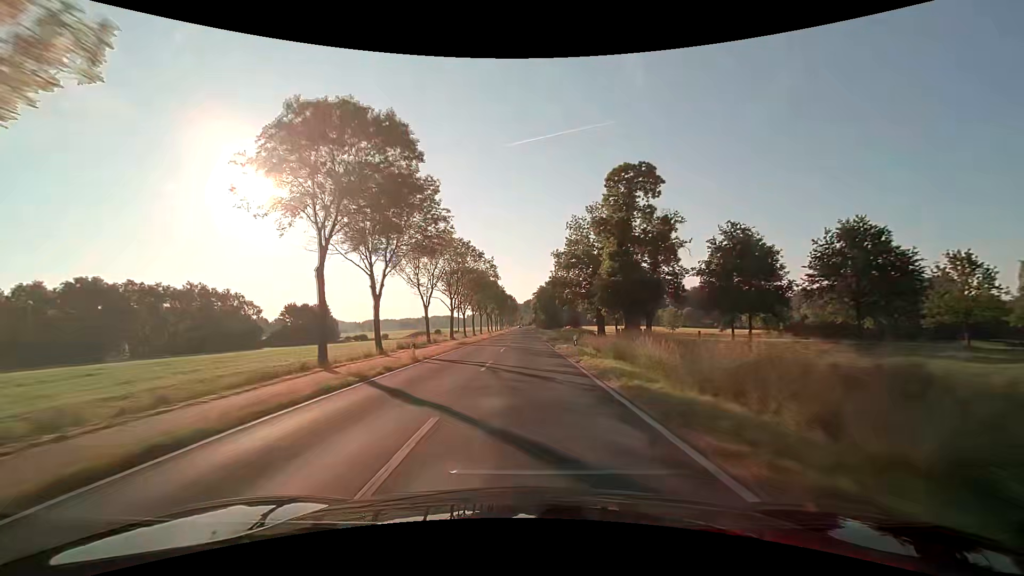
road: secondary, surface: asphalt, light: Day
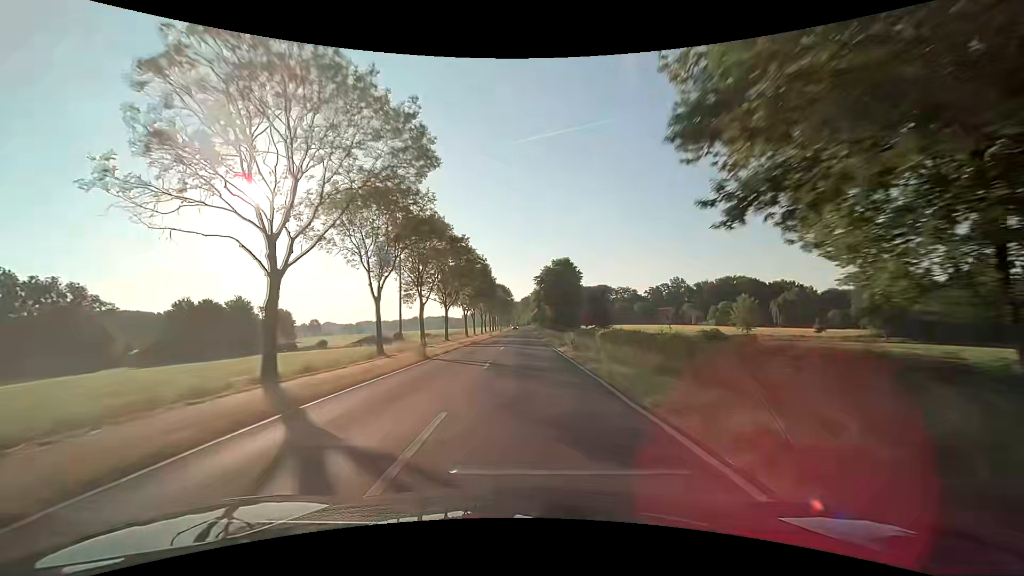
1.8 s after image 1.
(0.0, +47.6) m; 0°
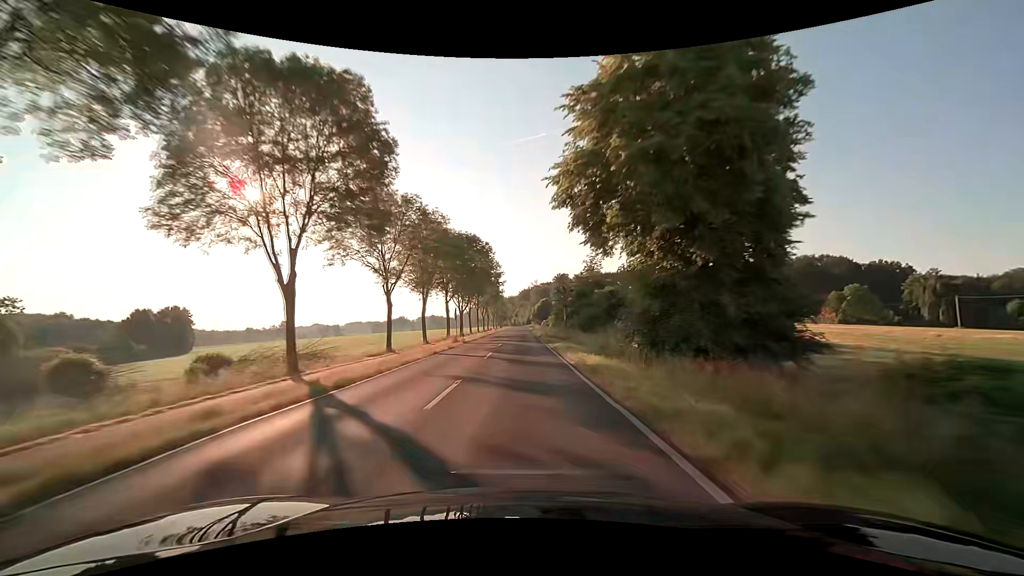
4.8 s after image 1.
(+0.4, +79.3) m; 0°
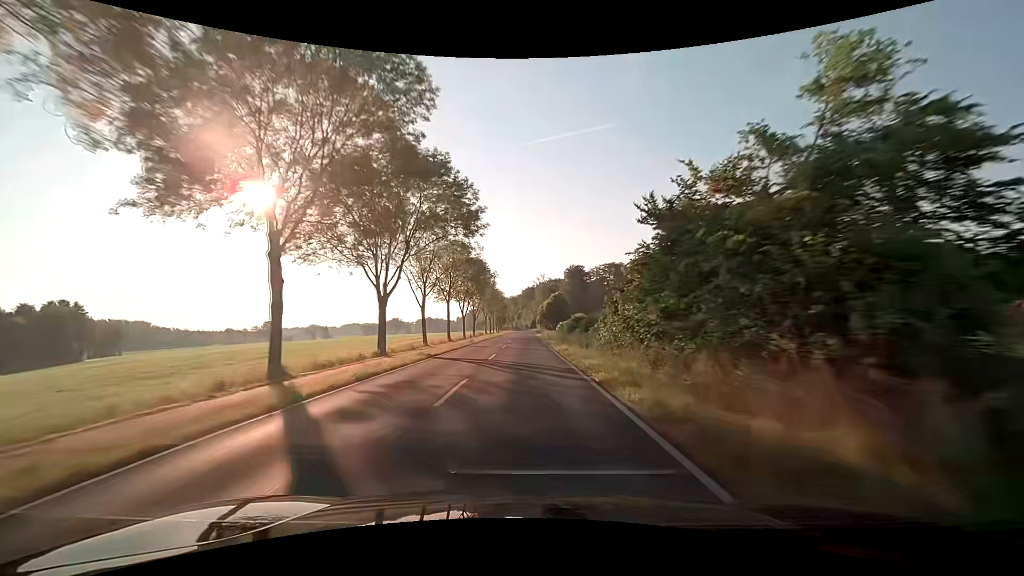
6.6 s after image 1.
(-0.2, +47.5) m; 0°
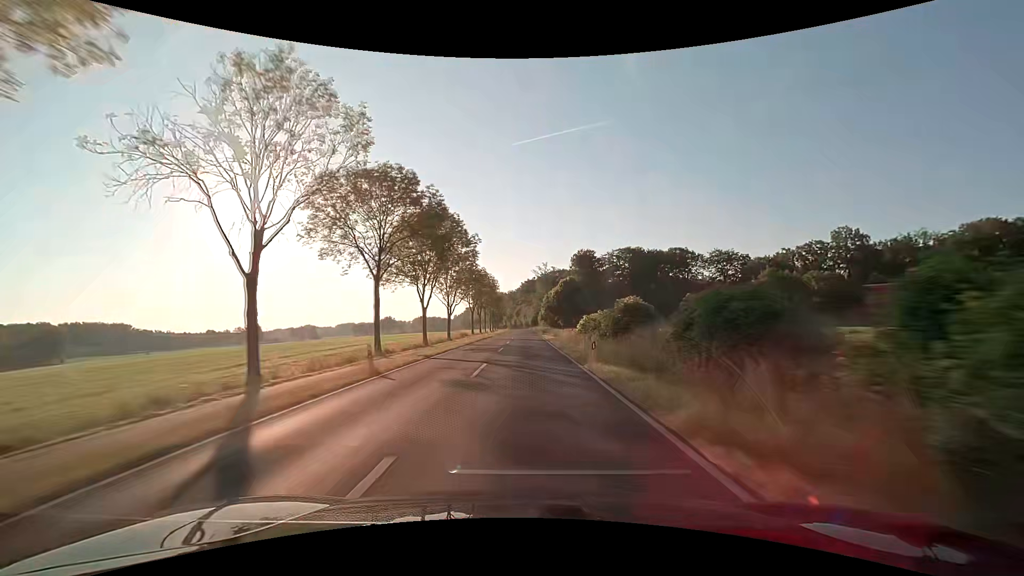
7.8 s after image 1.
(0.0, +31.6) m; 0°
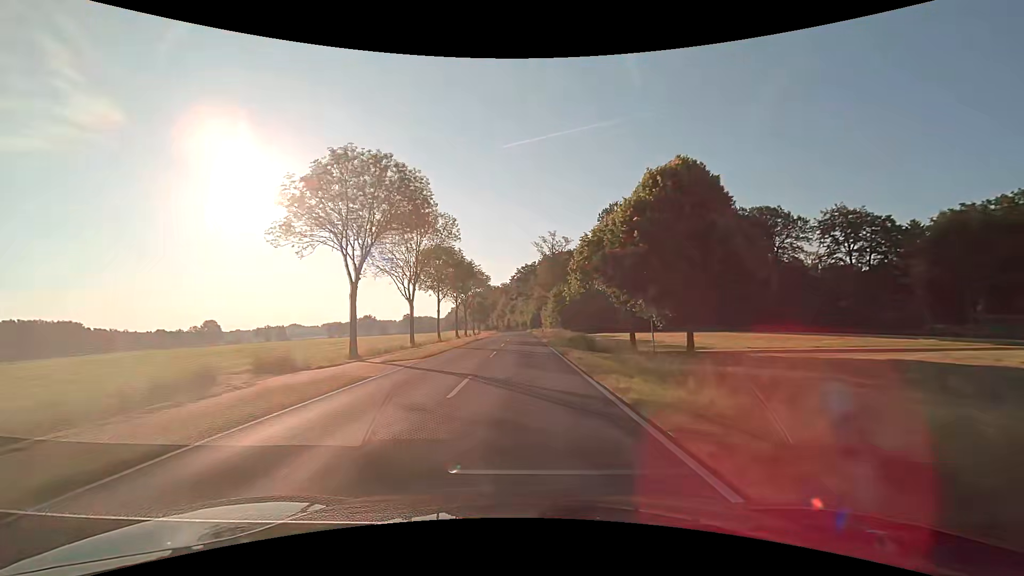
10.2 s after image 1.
(+0.2, +63.2) m; 0°
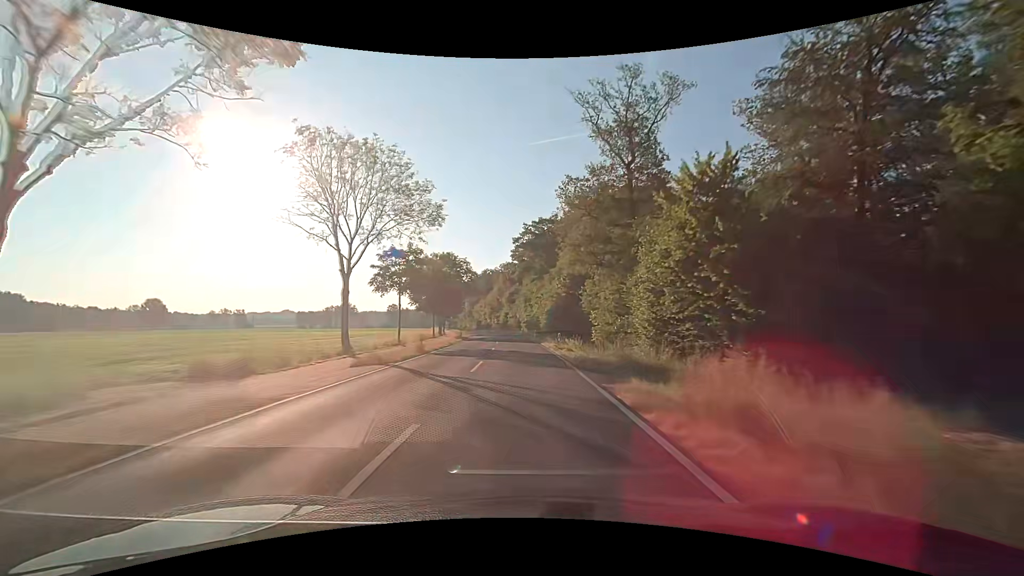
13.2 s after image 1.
(-0.4, +79.0) m; -1°
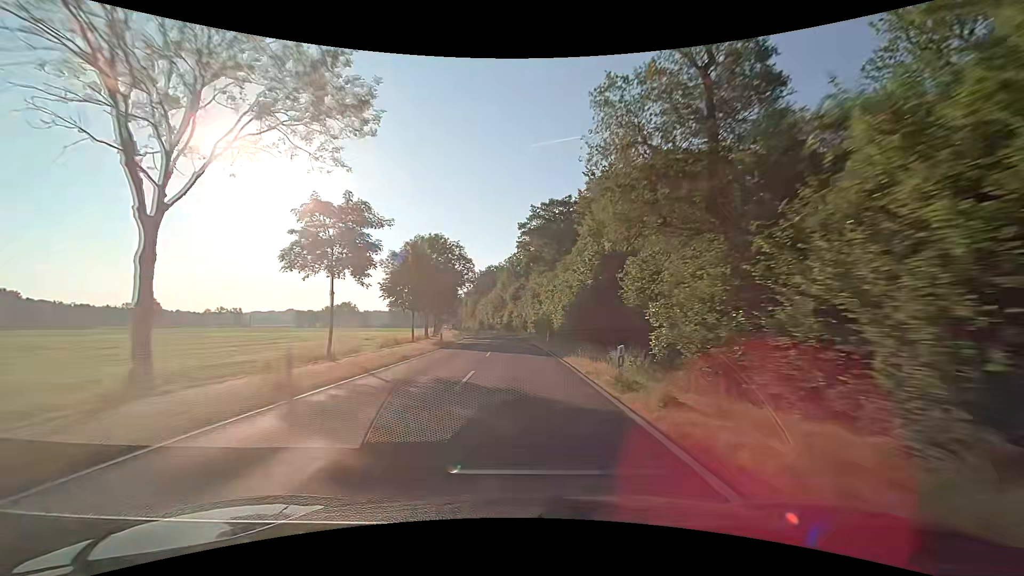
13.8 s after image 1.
(0.0, +15.8) m; -1°
(0, +10) (0, +20) (0, +30) (-1, +40) (-1, +50) (-2, +60) (-3, +70) (-4, +80) (-5, +90) (-7, +100) m
